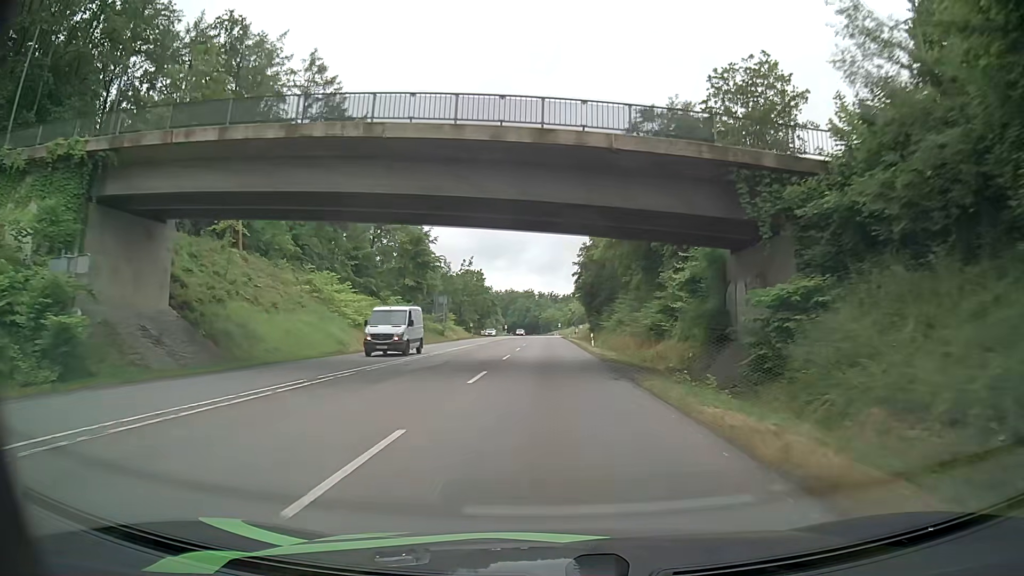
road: secondary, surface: asphalt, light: Day
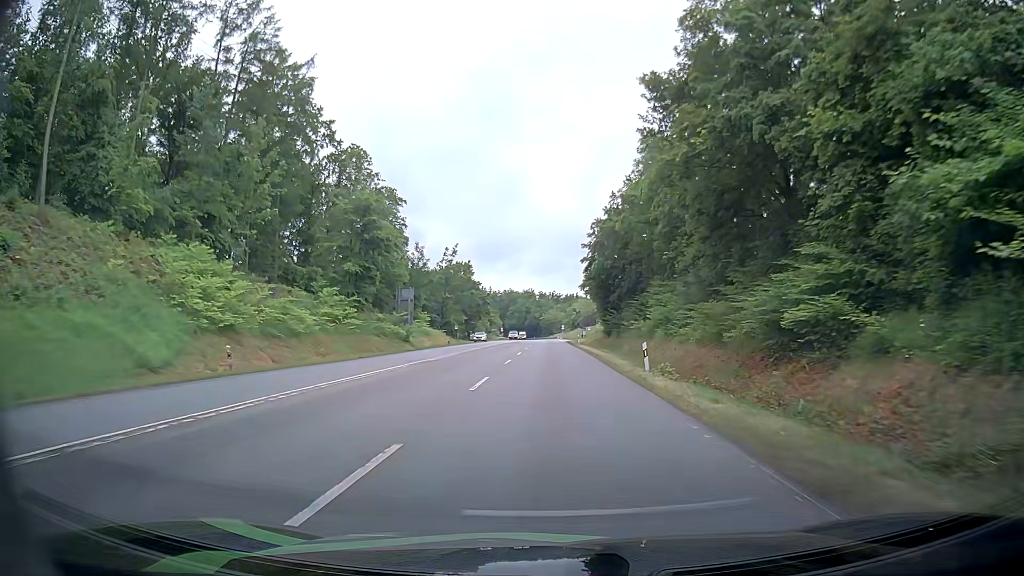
(0.0, +24.2) m; 0°
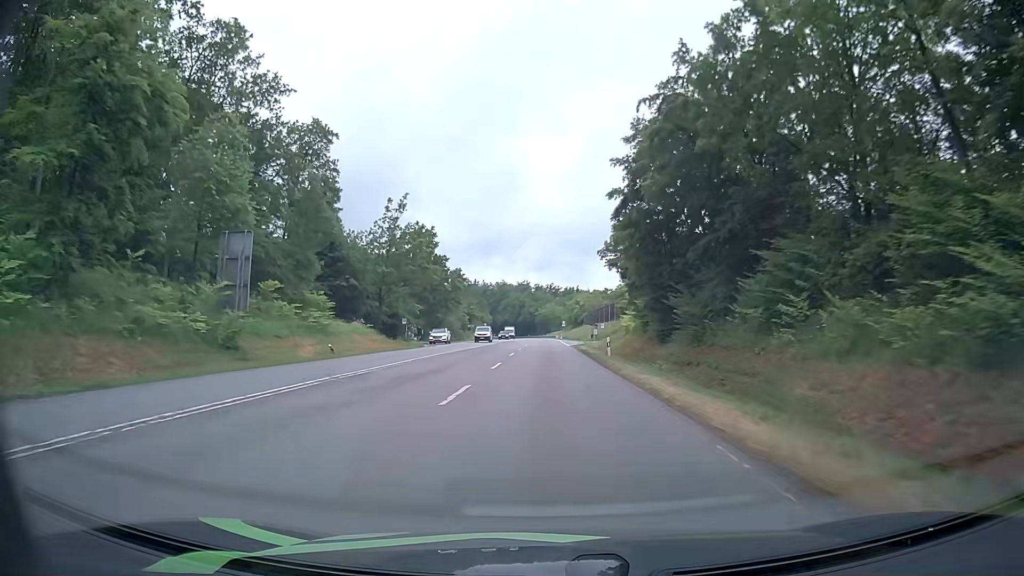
(+0.2, +38.2) m; +1°
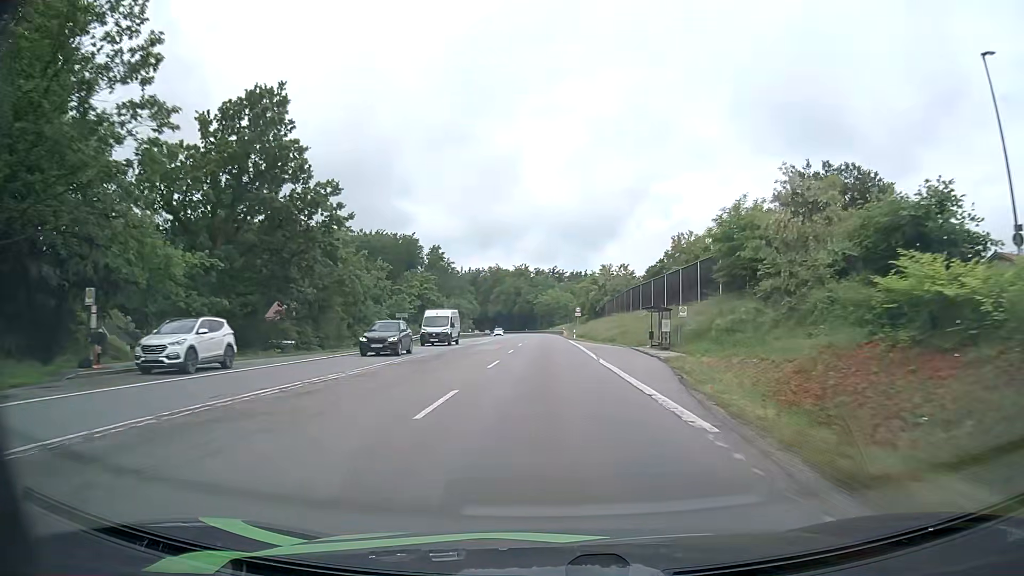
(-0.2, +52.7) m; 0°
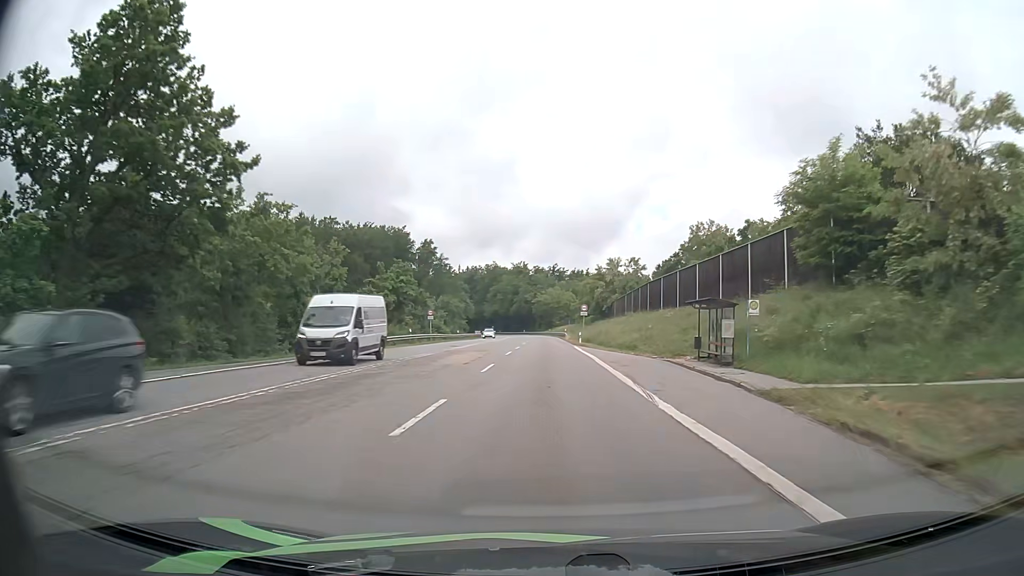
(-0.1, +13.3) m; 0°
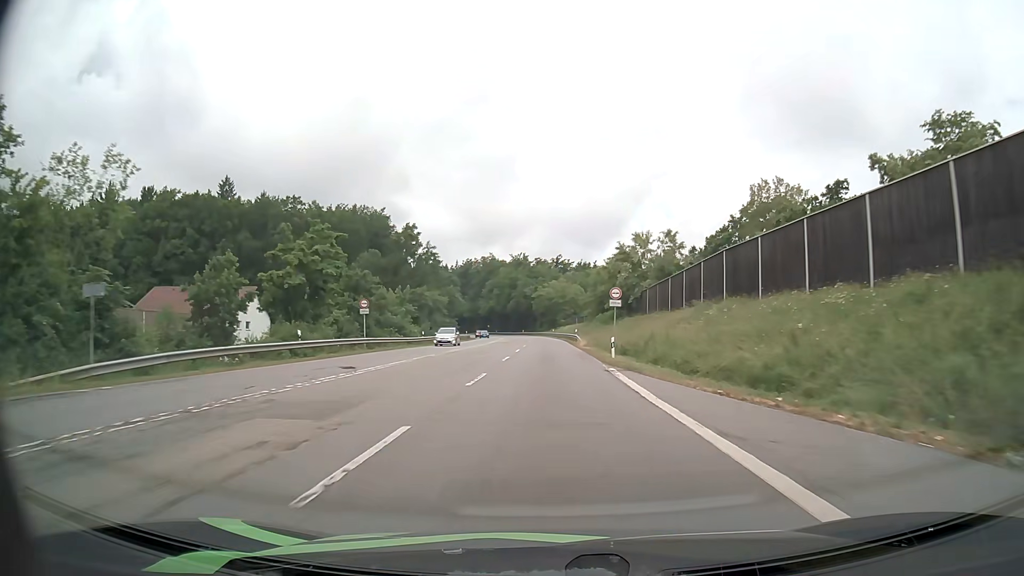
(-0.1, +26.8) m; 0°
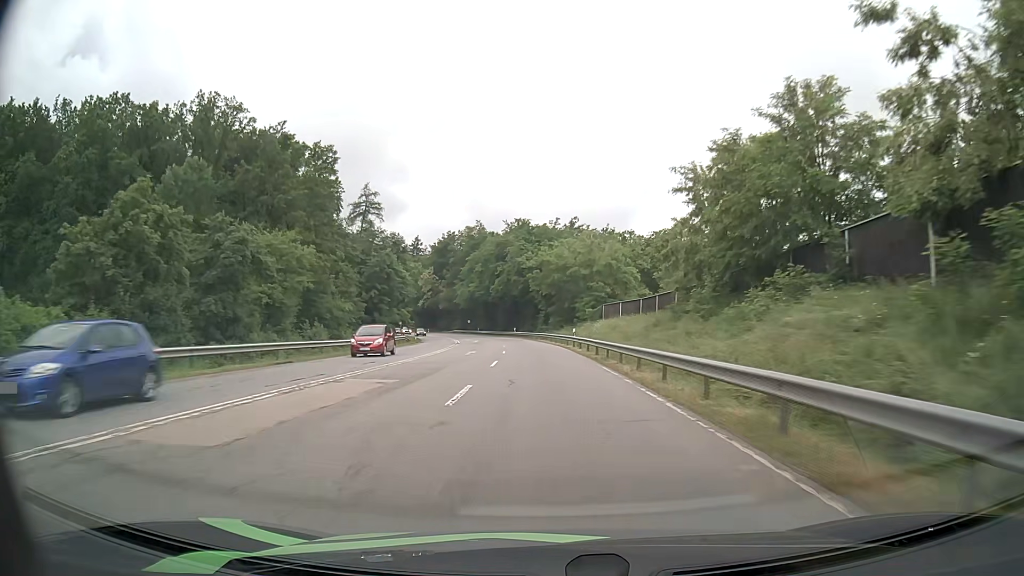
(-0.3, +66.6) m; 0°
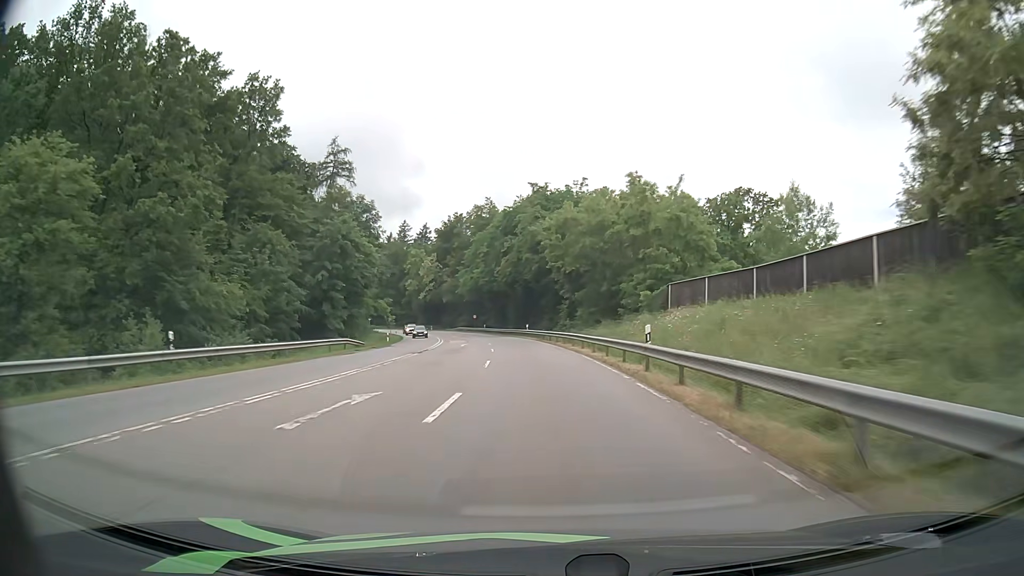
(-0.3, +26.2) m; -2°
(0, +10) (0, +20) (-1, +30) (-2, +40) (-3, +50) (-4, +60) (-6, +70) (-8, +79) (-10, +89) (-13, +99) m
